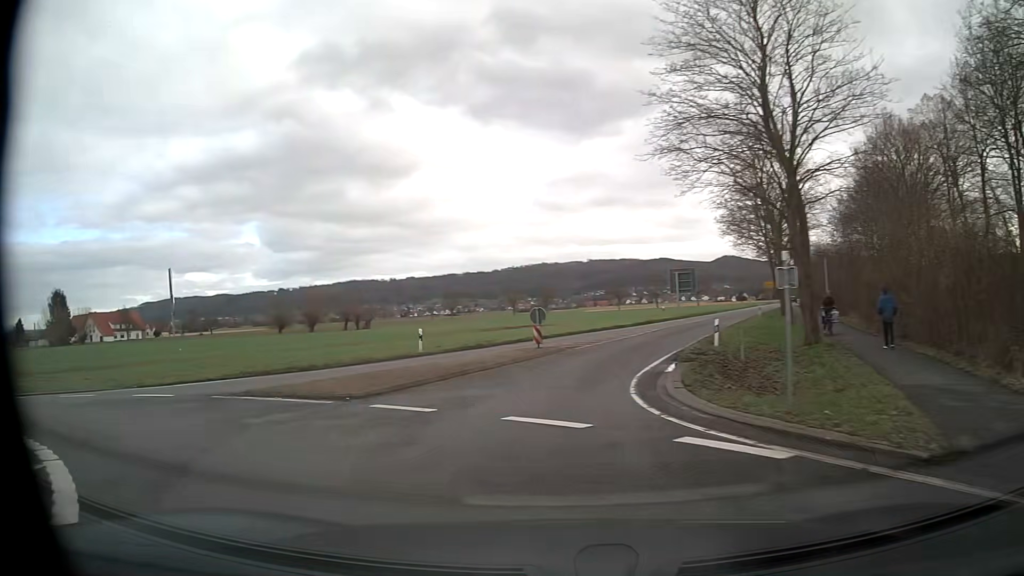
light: Day
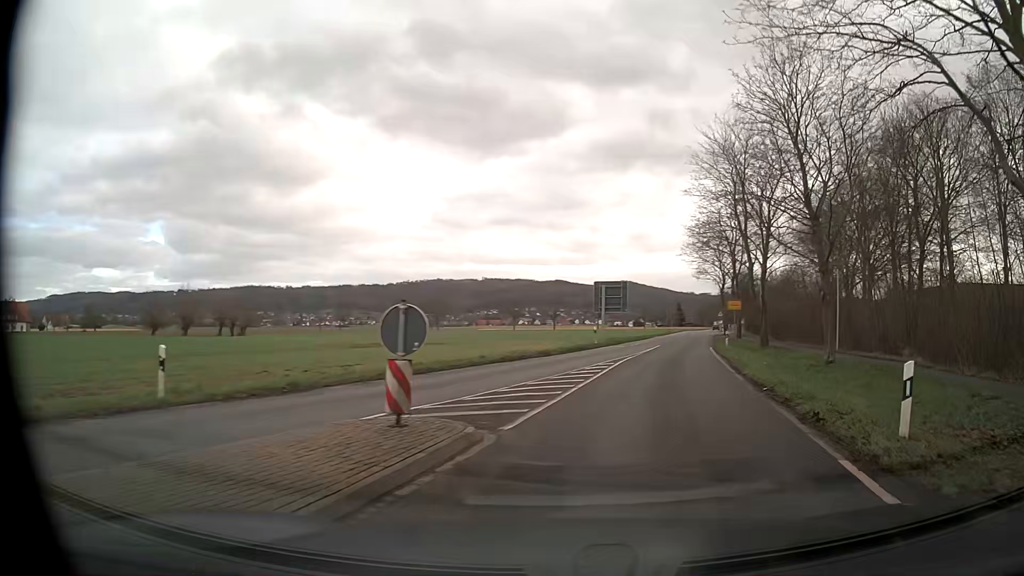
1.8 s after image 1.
(-0.8, +15.8) m; +7°
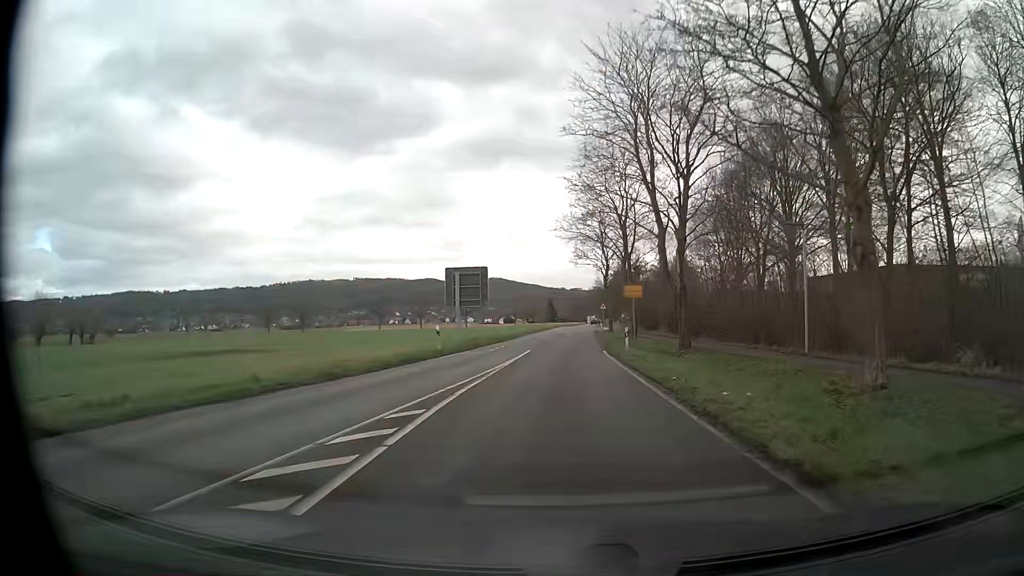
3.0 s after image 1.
(+1.8, +13.0) m; +12°
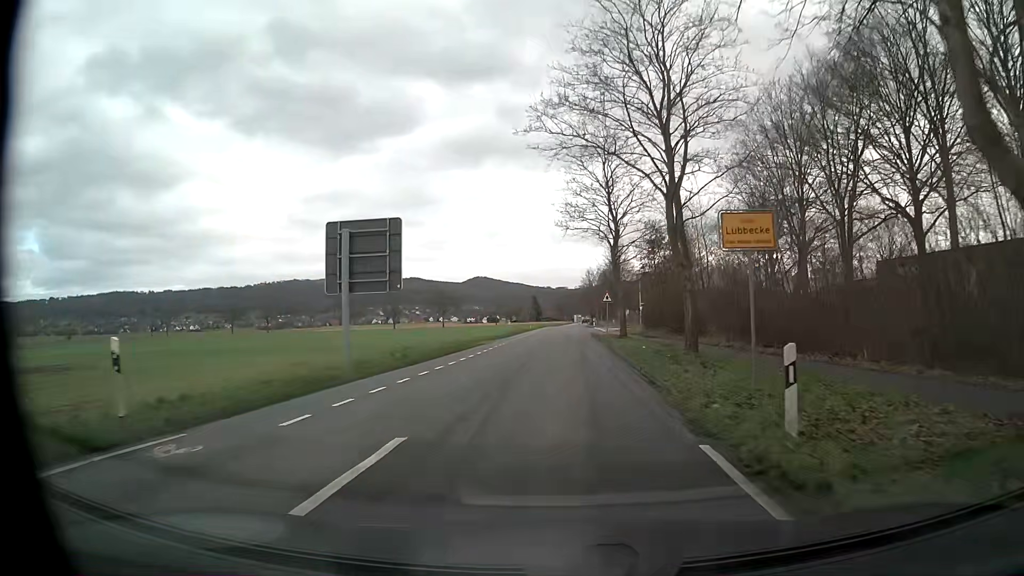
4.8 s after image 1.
(0.0, +22.7) m; +1°
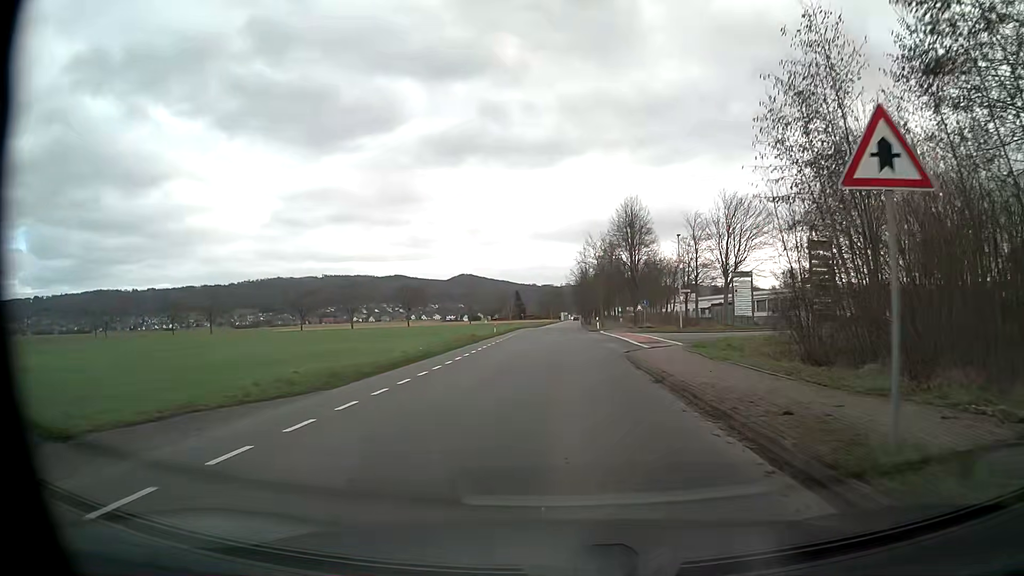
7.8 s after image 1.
(+0.2, +37.5) m; 0°
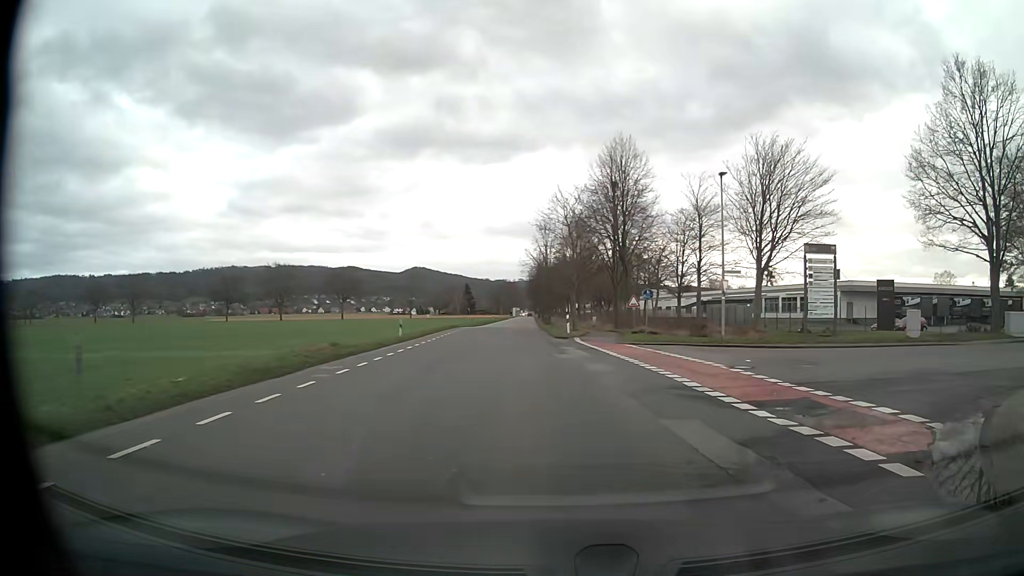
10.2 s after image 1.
(+0.4, +23.1) m; +3°
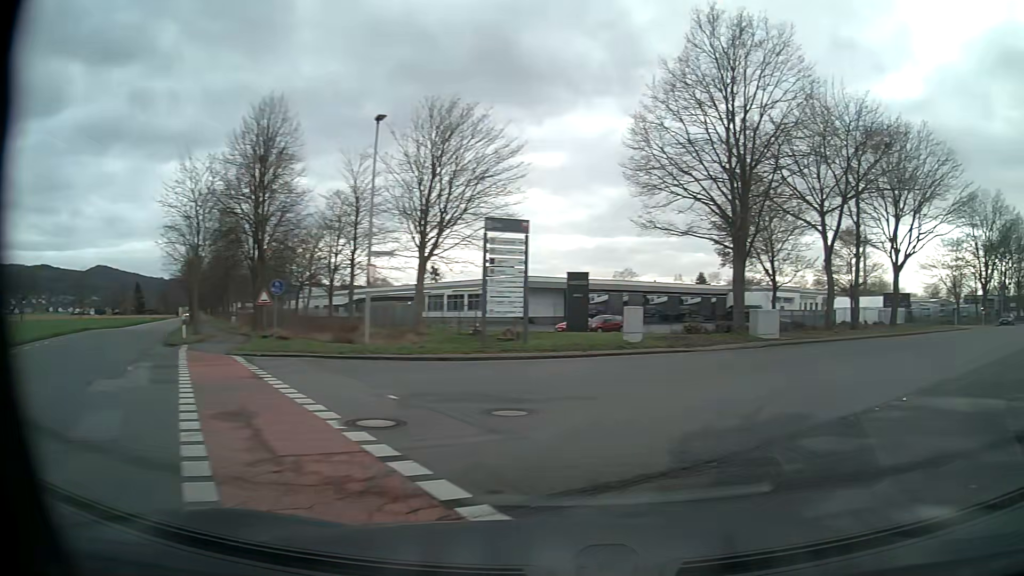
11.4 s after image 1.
(+1.7, +8.2) m; +27°
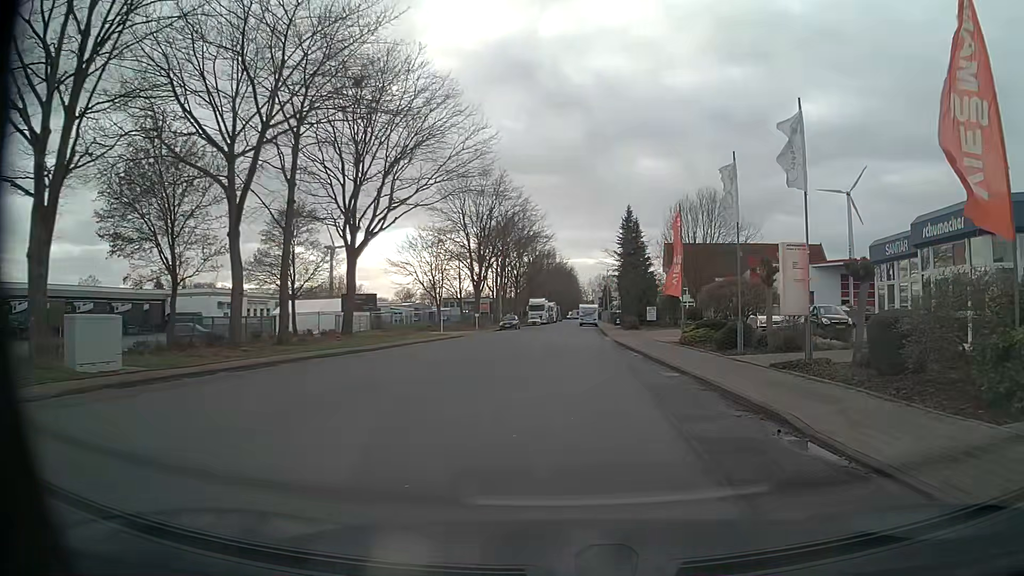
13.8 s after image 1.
(+7.8, +14.6) m; +47°
